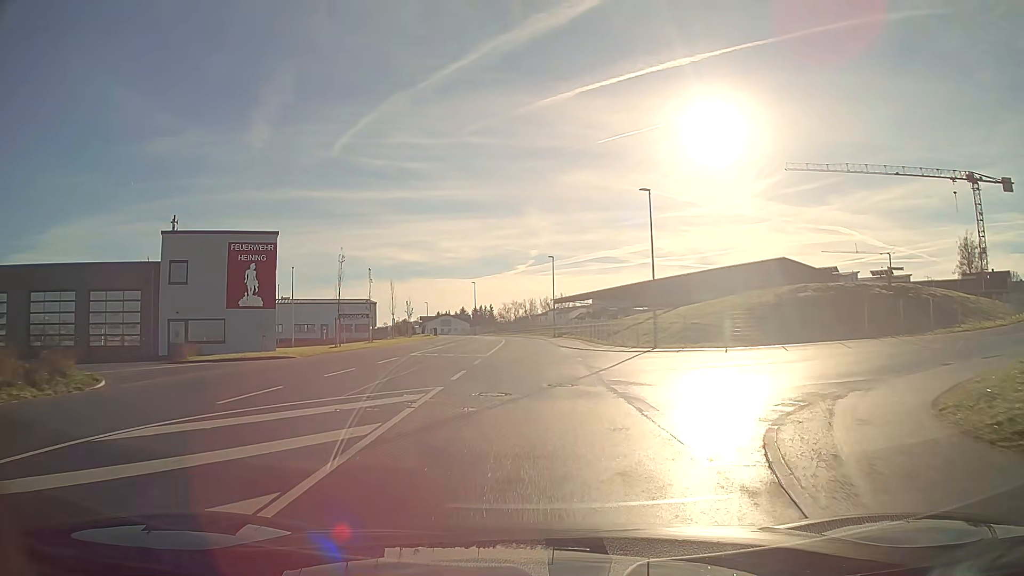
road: unclassified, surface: asphalt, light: Day
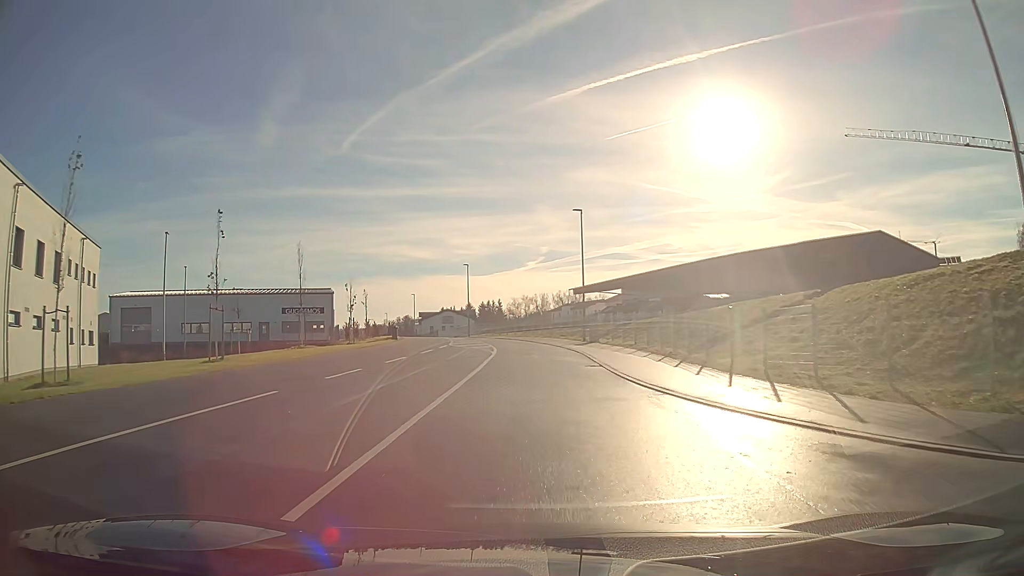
(-0.3, +27.2) m; -1°
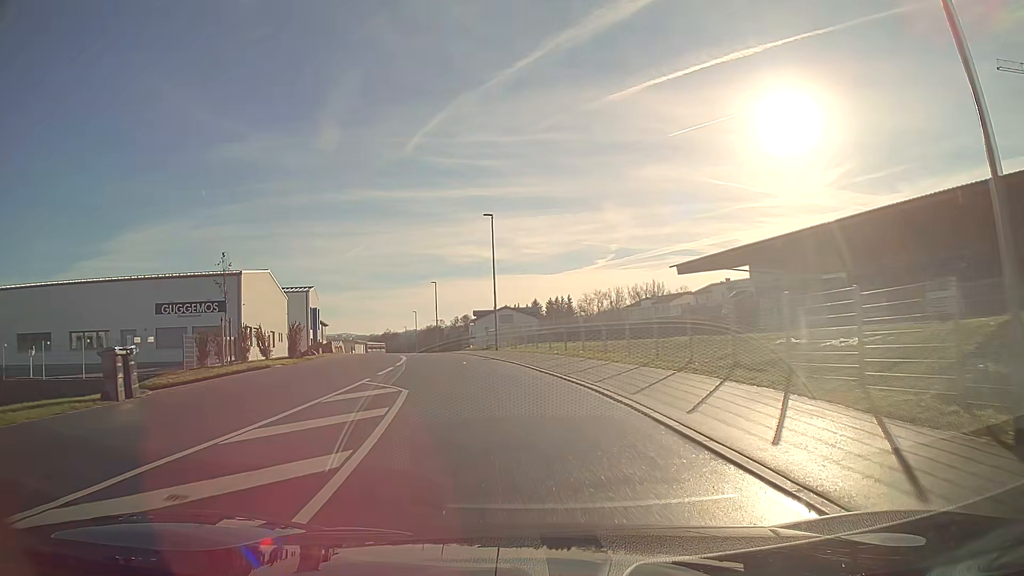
(-1.1, +36.1) m; -8°
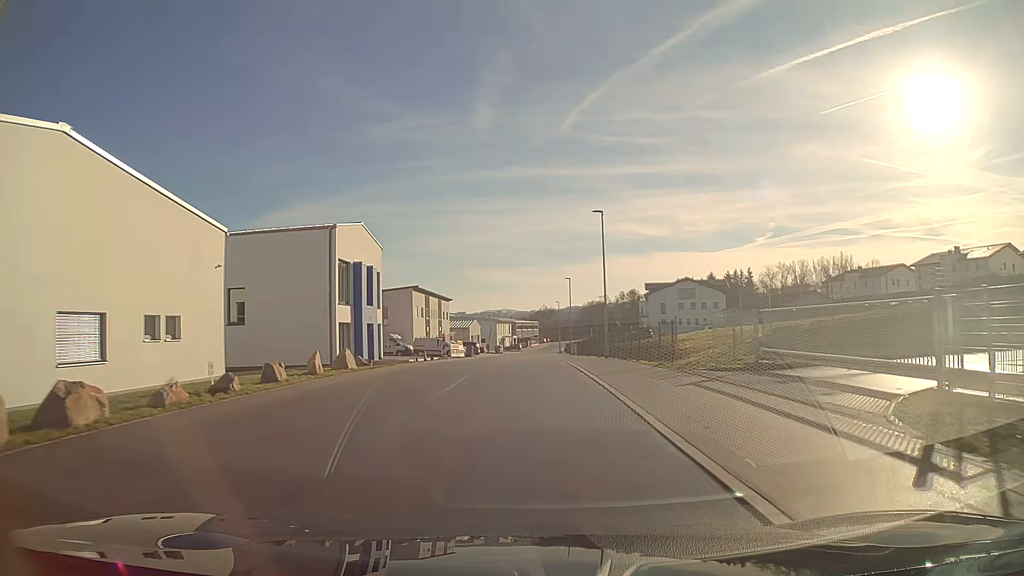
(-5.0, +37.5) m; -13°
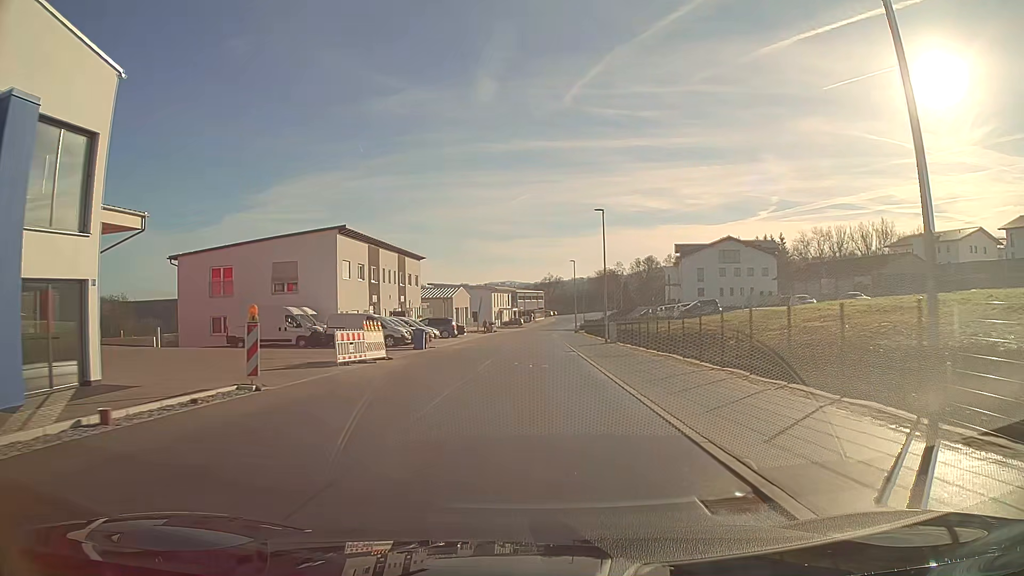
(-0.1, +30.8) m; 0°
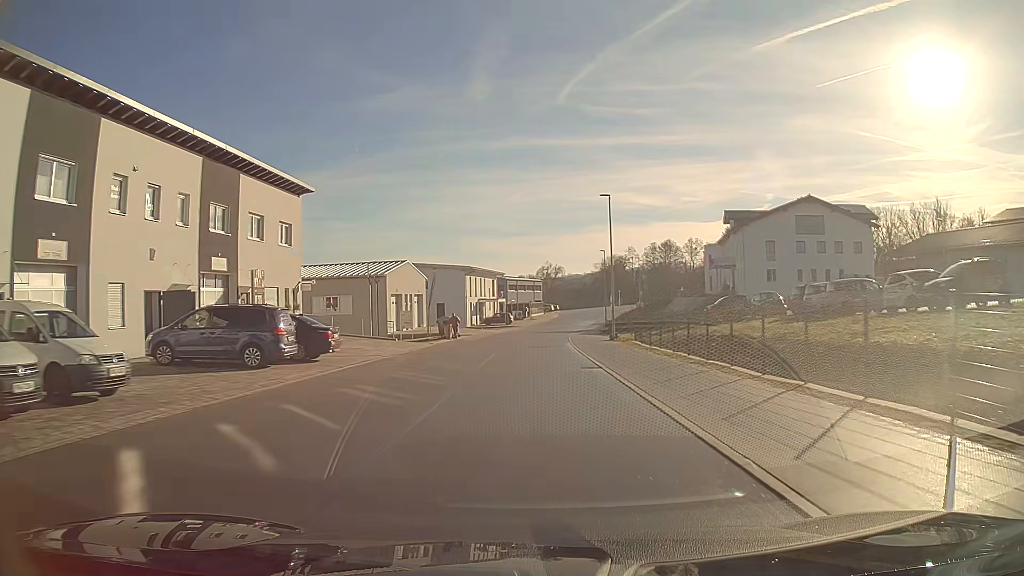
(+0.1, +39.0) m; 0°
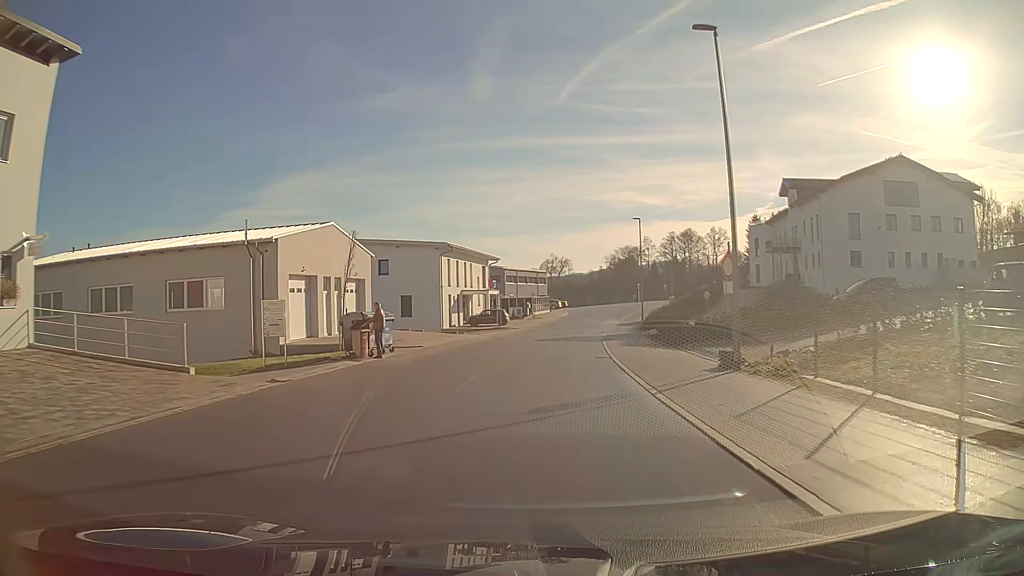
(0.0, +22.8) m; 0°
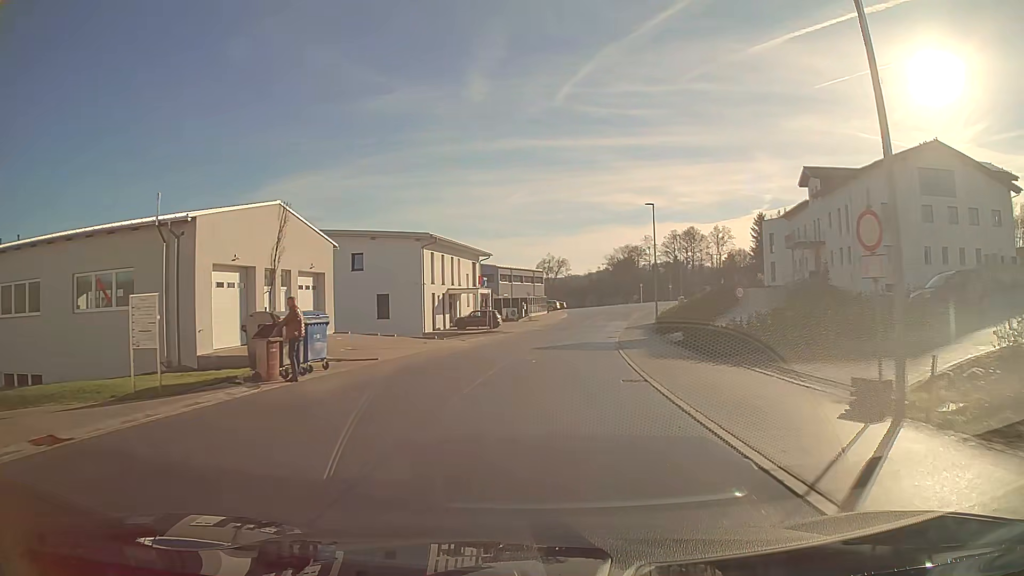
(0.0, +7.3) m; 0°
